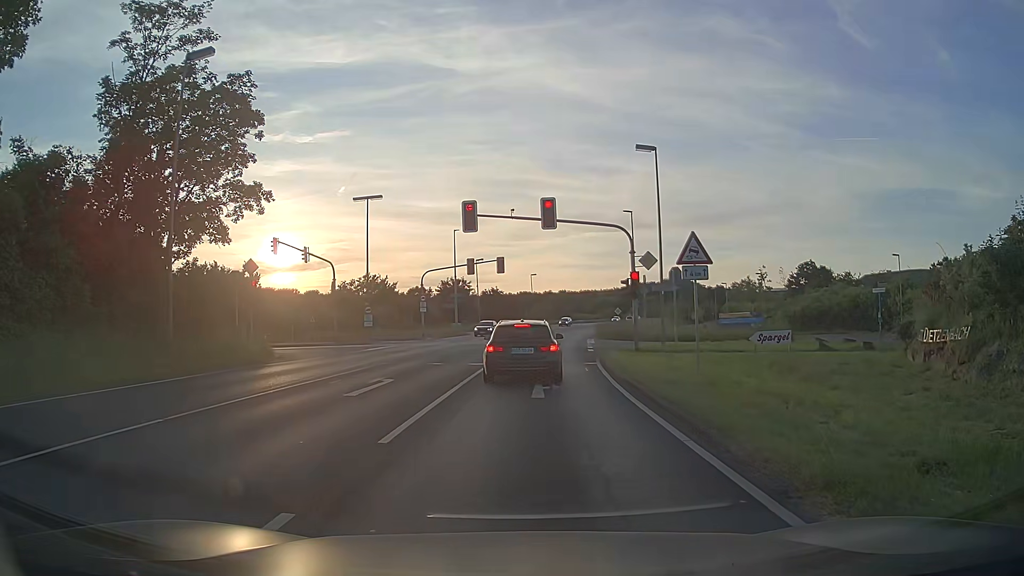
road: primary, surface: asphalt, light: Day
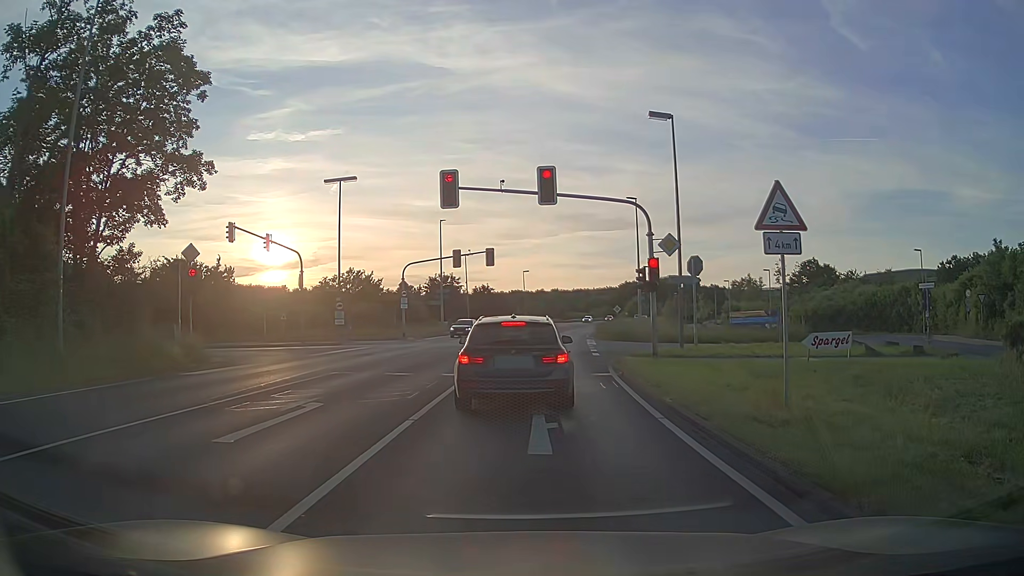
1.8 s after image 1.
(0.0, +5.4) m; 0°
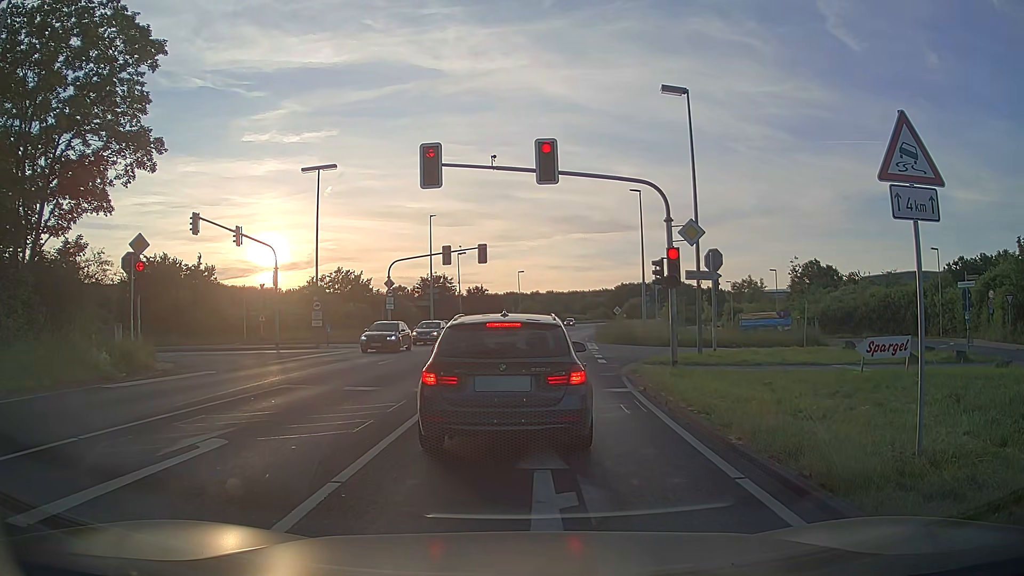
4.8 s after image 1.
(+0.1, +3.5) m; +2°
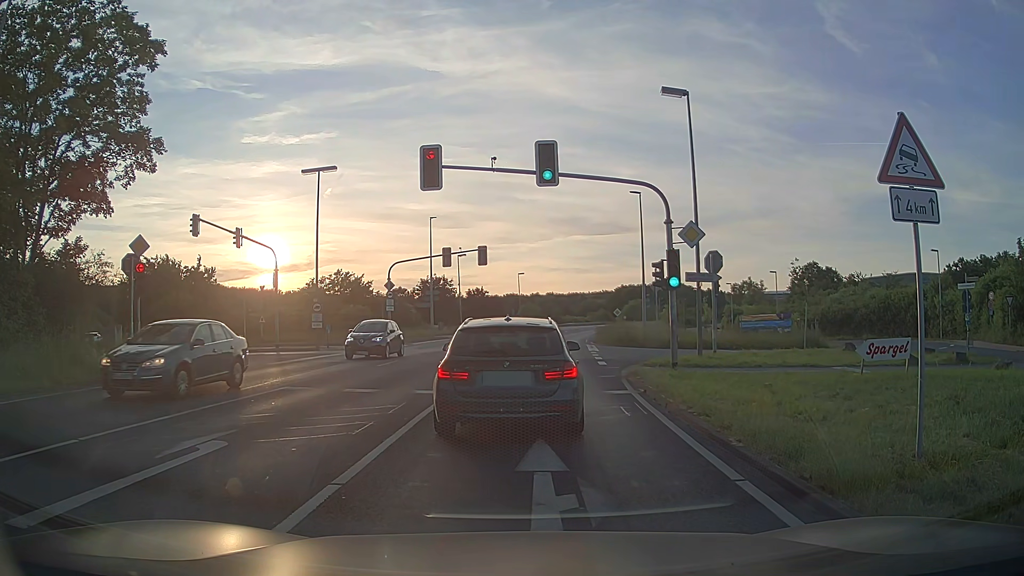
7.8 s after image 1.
(0.0, +0.1) m; 0°
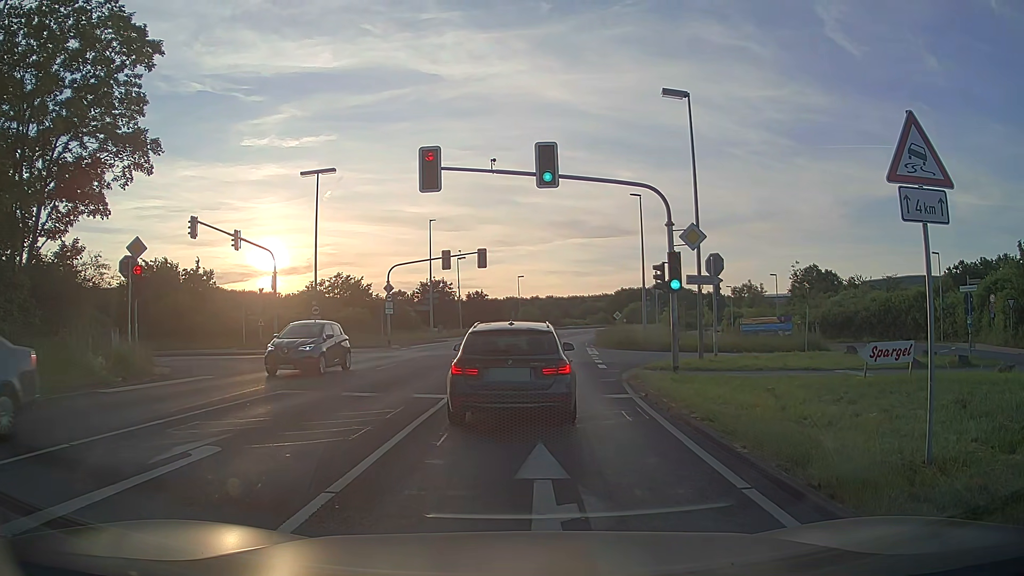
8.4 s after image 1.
(0.0, +0.2) m; 0°
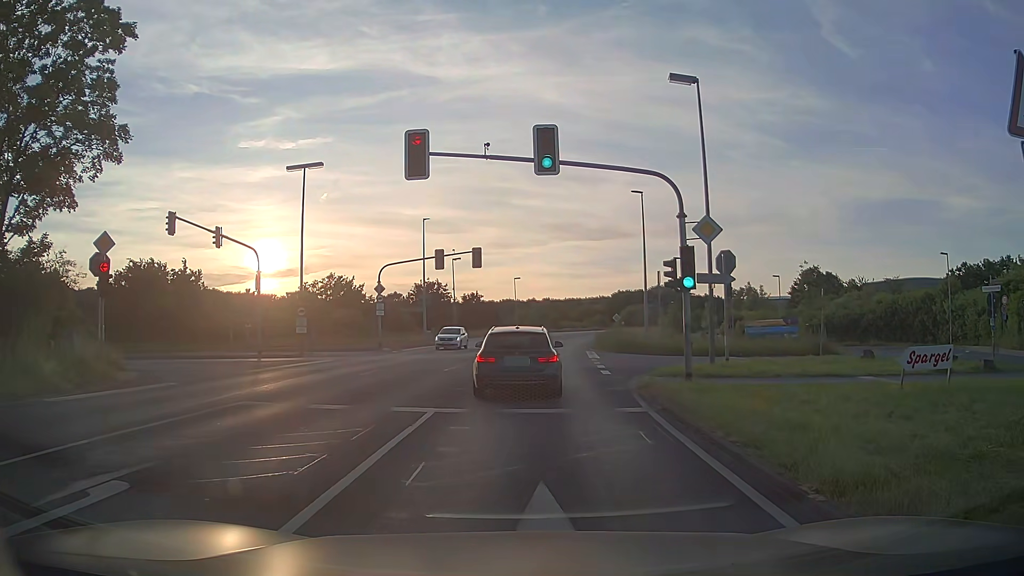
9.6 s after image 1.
(0.0, +2.2) m; +1°
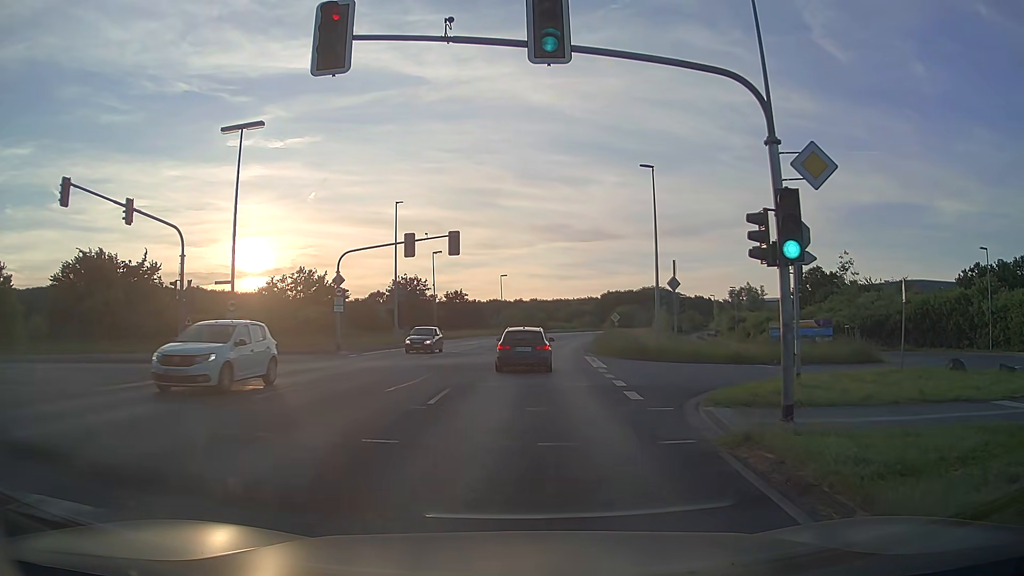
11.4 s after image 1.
(0.0, +8.0) m; 0°
